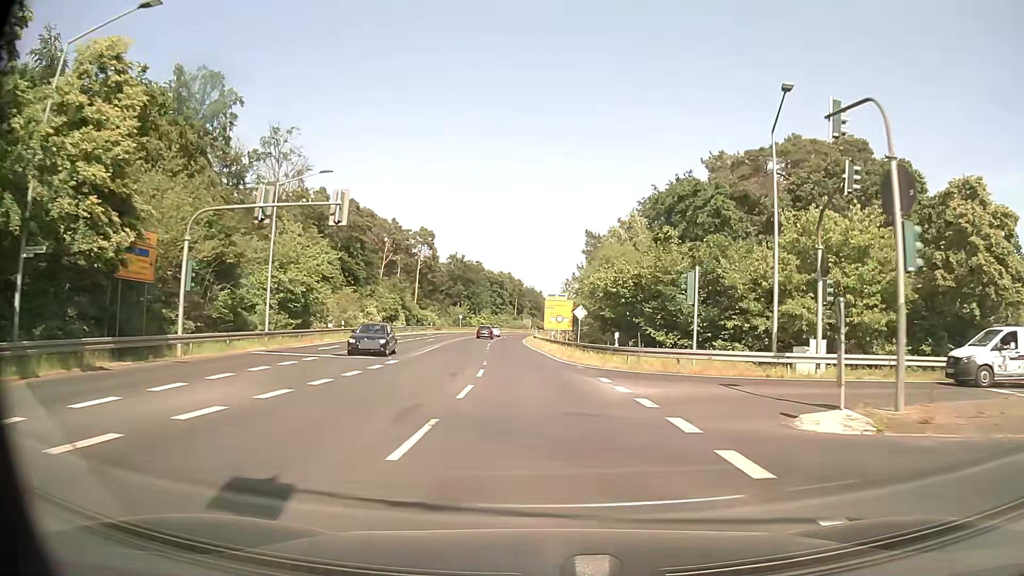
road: secondary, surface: asphalt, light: Day
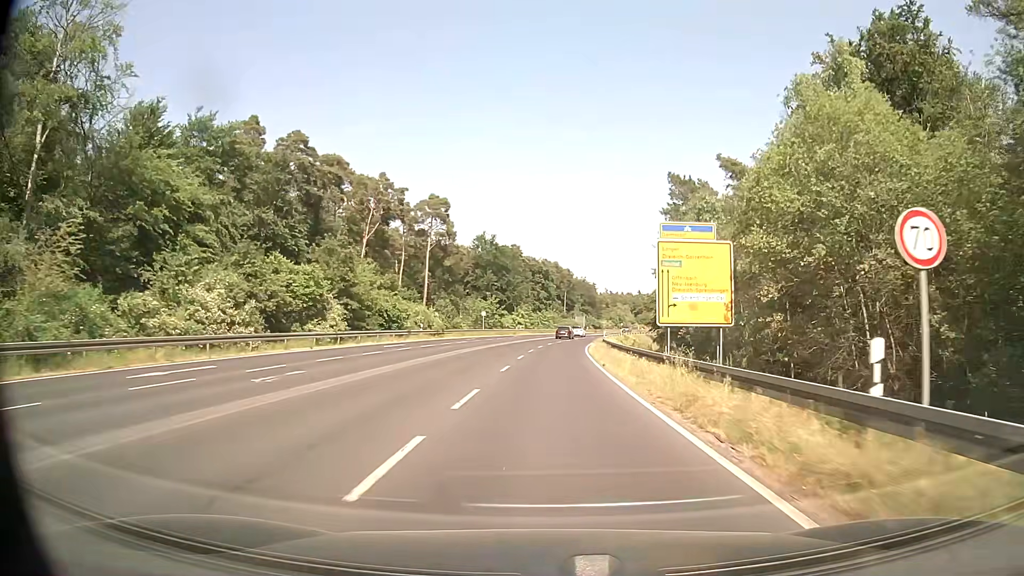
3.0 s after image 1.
(-2.1, +44.3) m; -4°
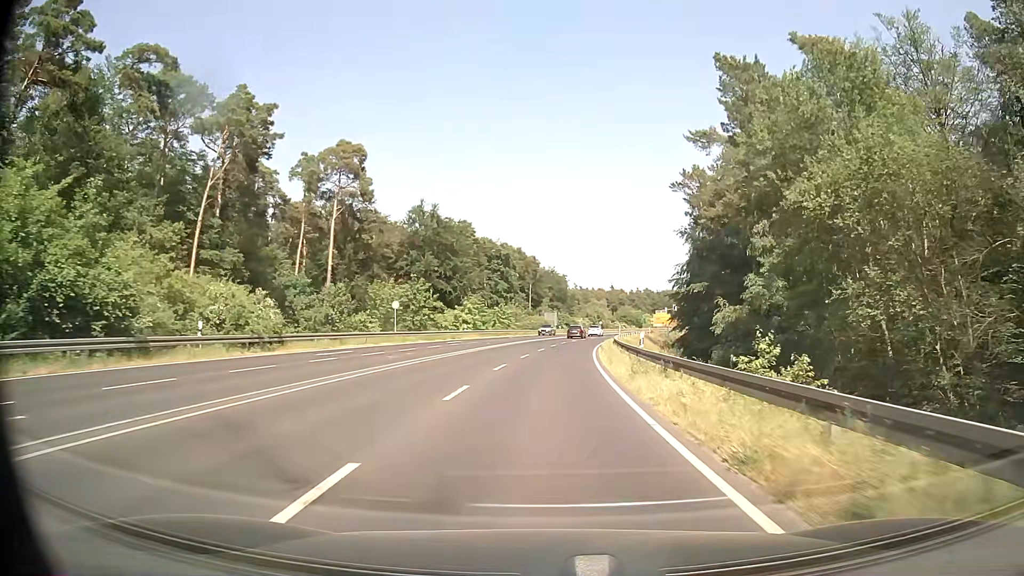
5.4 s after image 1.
(+0.7, +36.1) m; +3°
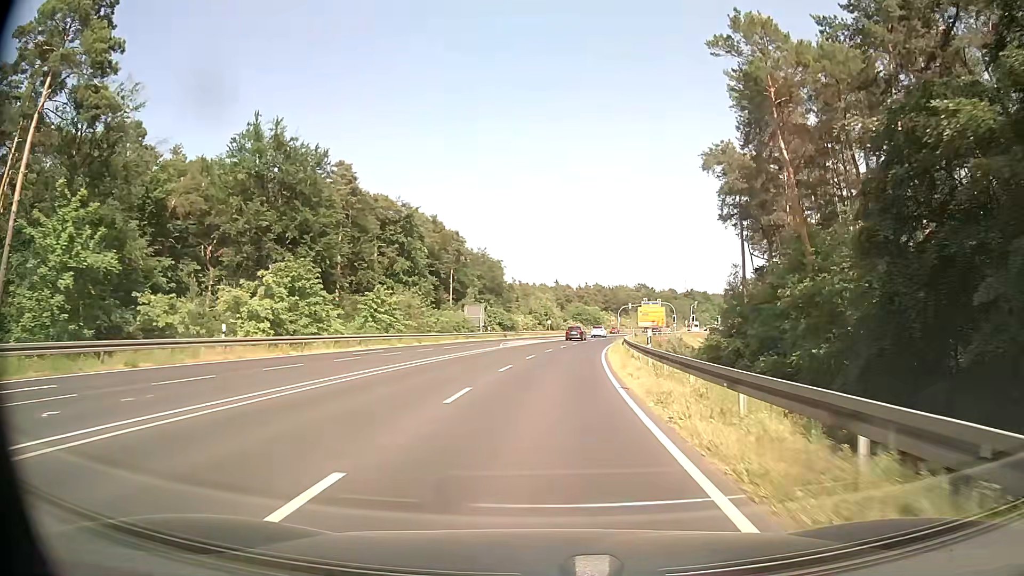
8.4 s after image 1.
(+1.7, +45.4) m; +5°
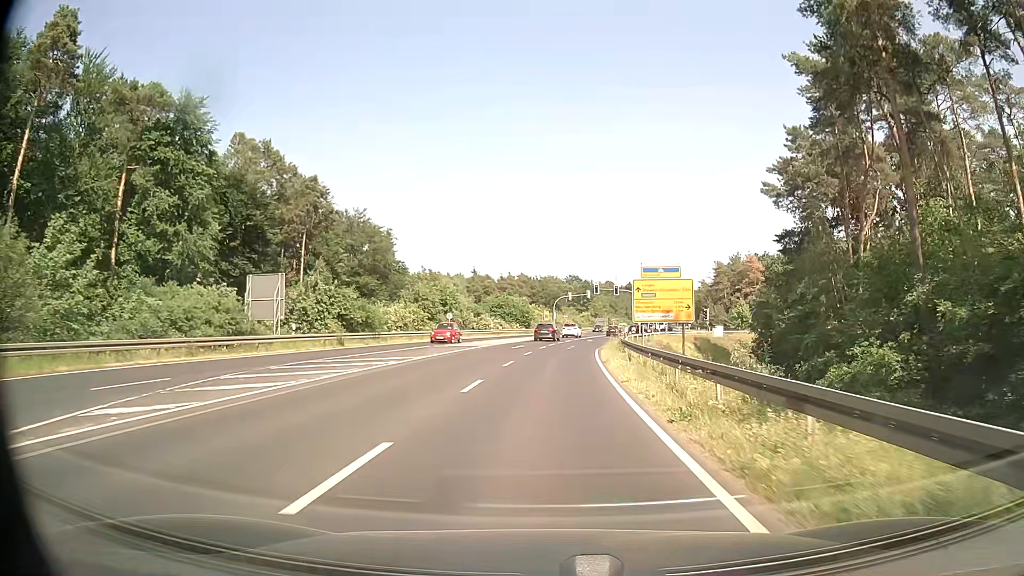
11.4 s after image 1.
(+2.5, +42.9) m; +7°
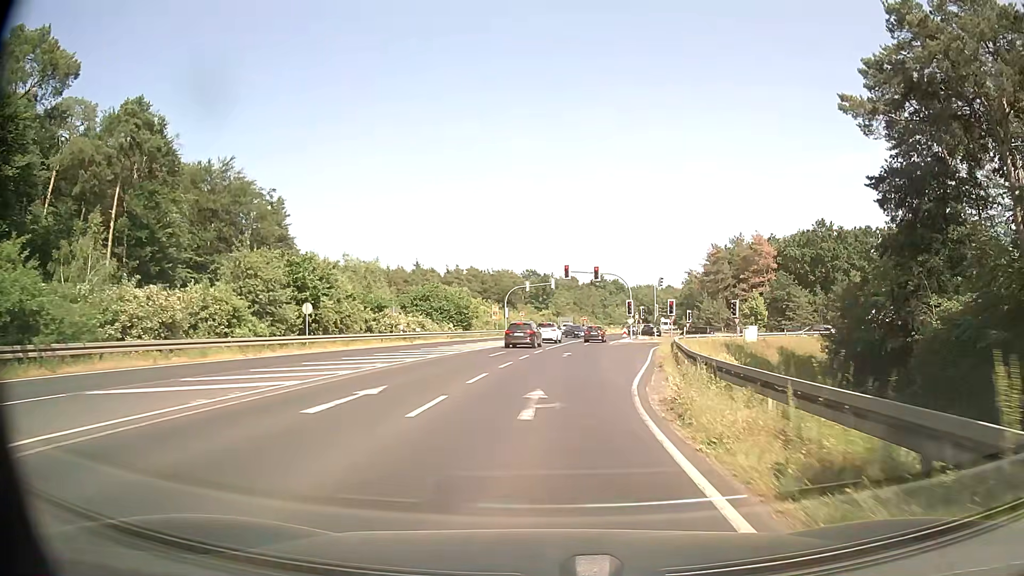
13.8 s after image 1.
(+0.9, +30.4) m; +4°
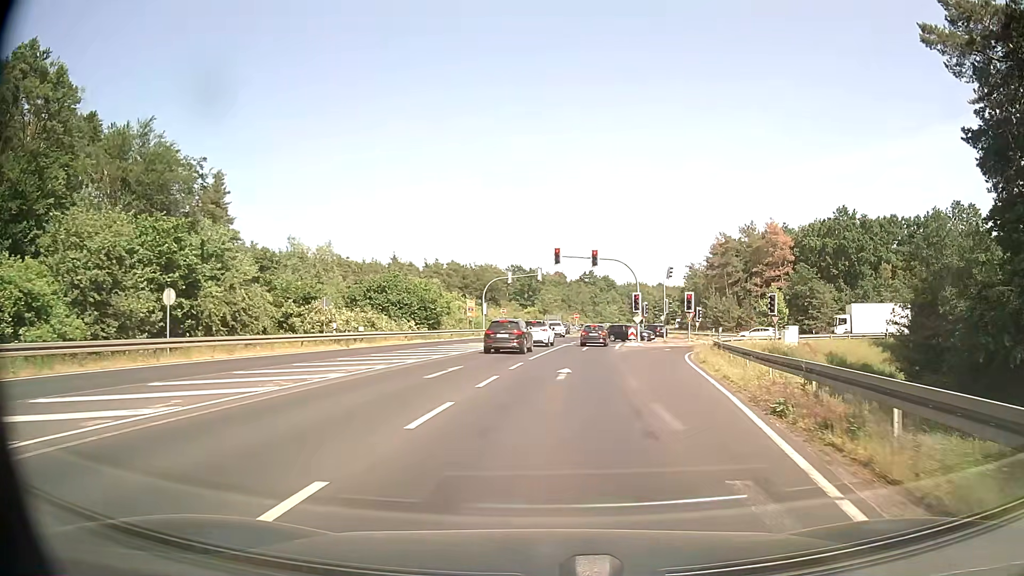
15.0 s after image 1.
(+0.1, +13.0) m; +1°
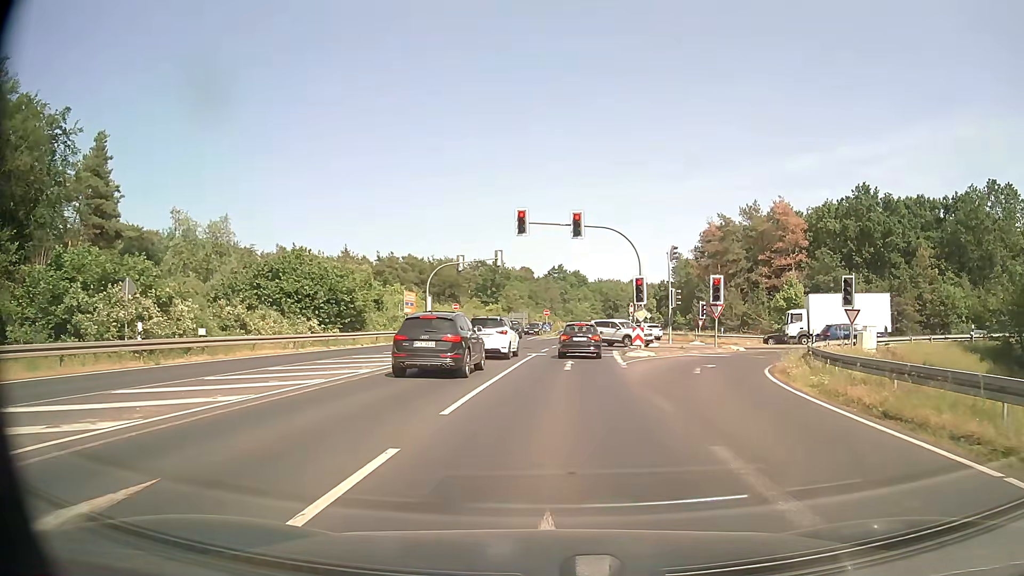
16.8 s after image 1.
(+0.3, +16.1) m; +2°
(0, +10) (+1, +20) (+1, +30) (+2, +40) (+3, +50) (+5, +60) (+6, +70) (+8, +79) (+10, +89) (+12, +99) m
